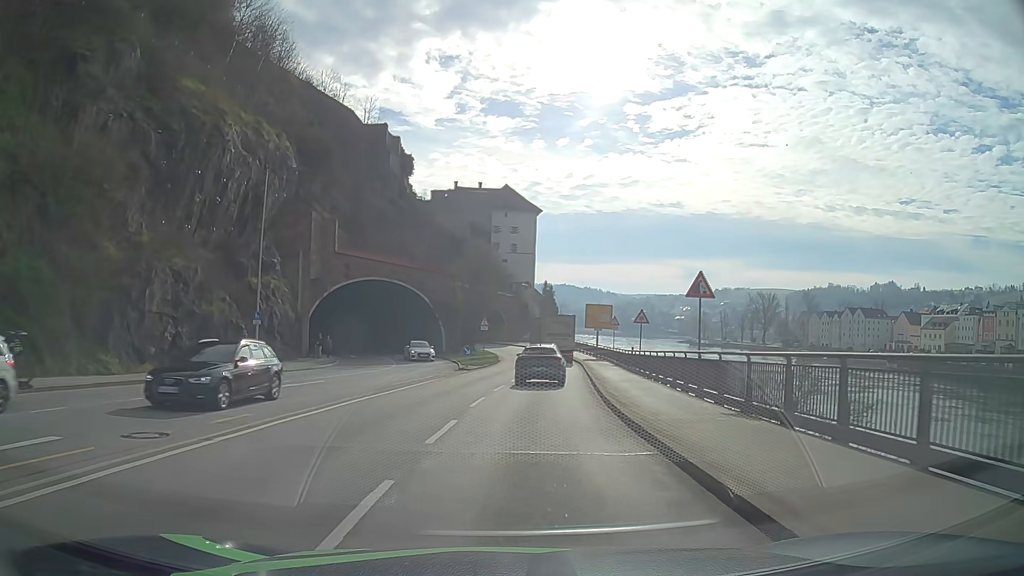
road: primary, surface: asphalt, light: Day
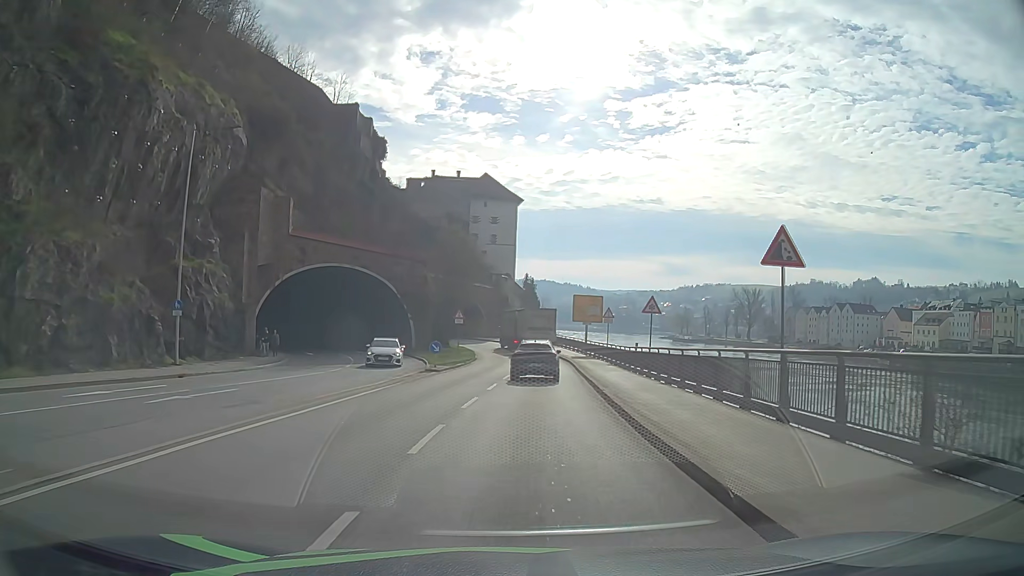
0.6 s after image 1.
(+0.1, +7.0) m; +2°
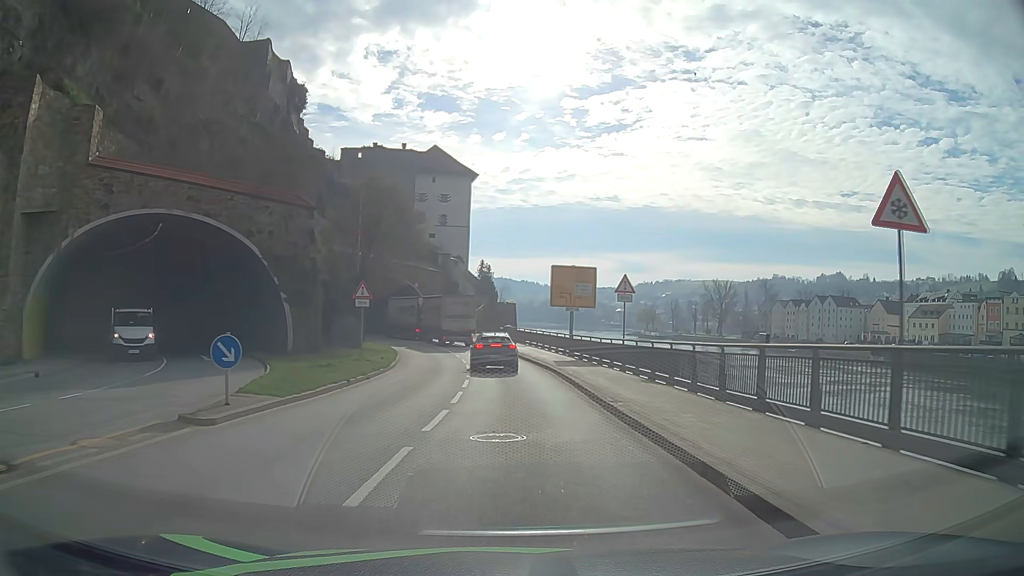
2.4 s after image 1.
(+0.9, +20.8) m; +4°
(0, +10) (0, +20) (0, +30) (-1, +40) (-3, +50) (-7, +59) (-11, +68) (-17, +76) (-23, +84) (-30, +91) m
